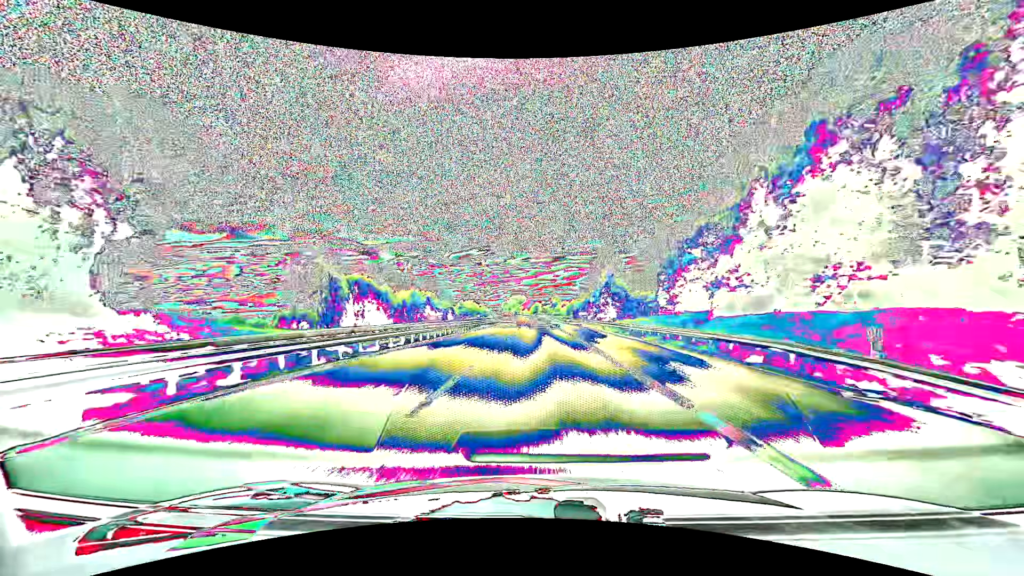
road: motorway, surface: asphalt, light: Day
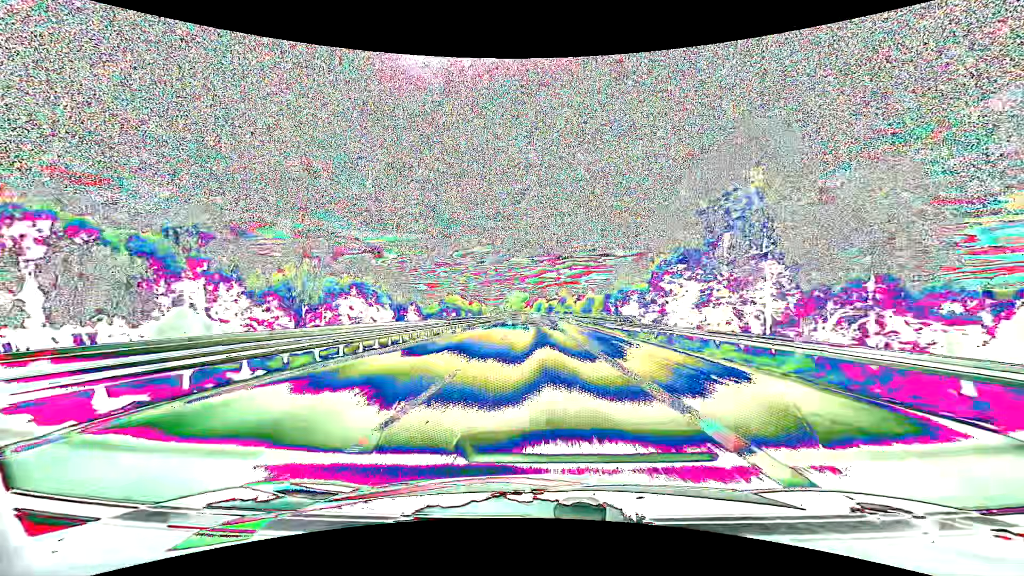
(-0.2, +55.6) m; 0°
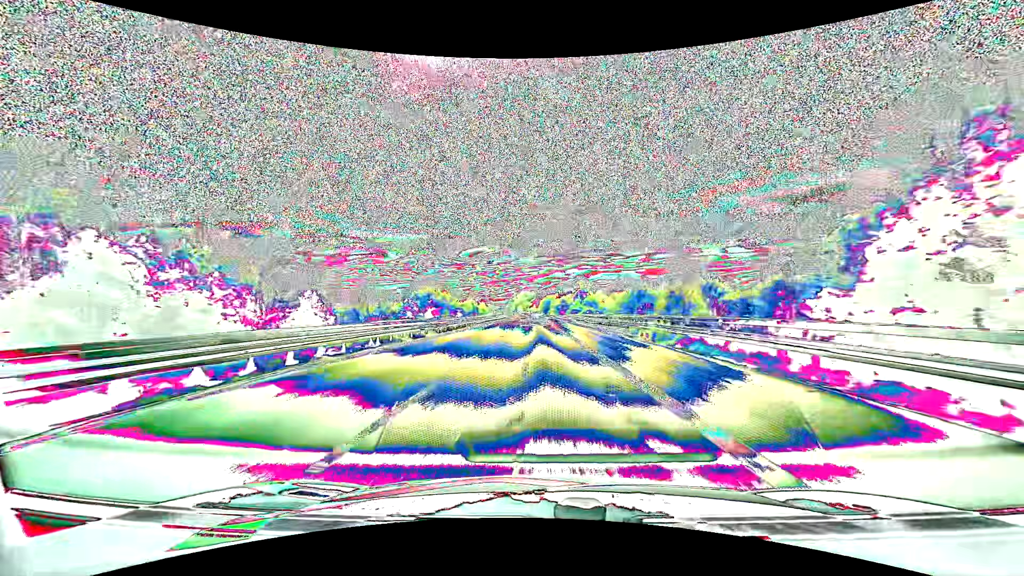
(-0.4, +55.8) m; -1°
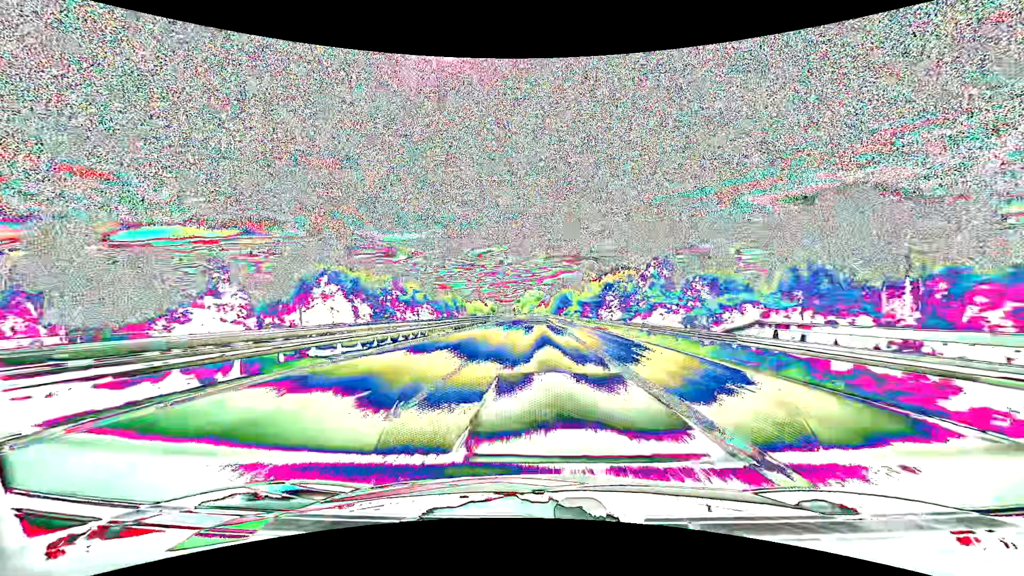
(-0.7, +74.9) m; -1°
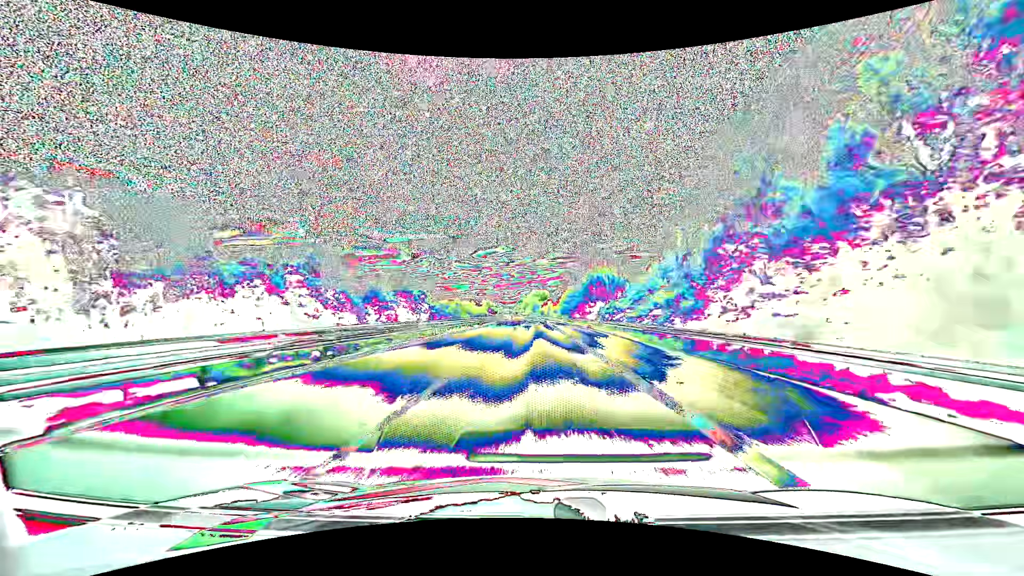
(-0.4, +75.4) m; 0°
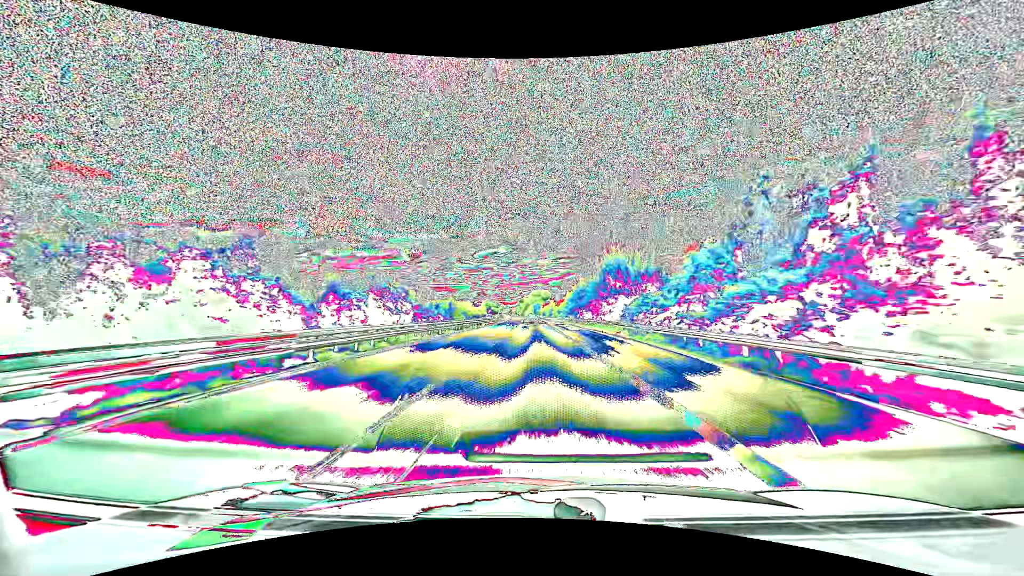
(0.0, +18.9) m; 0°
(0, +10) (0, +20) (0, +30) (0, +40) (0, +50) (-1, +60) (-1, +70) (-1, +80) (-1, +90) (-2, +100) m
